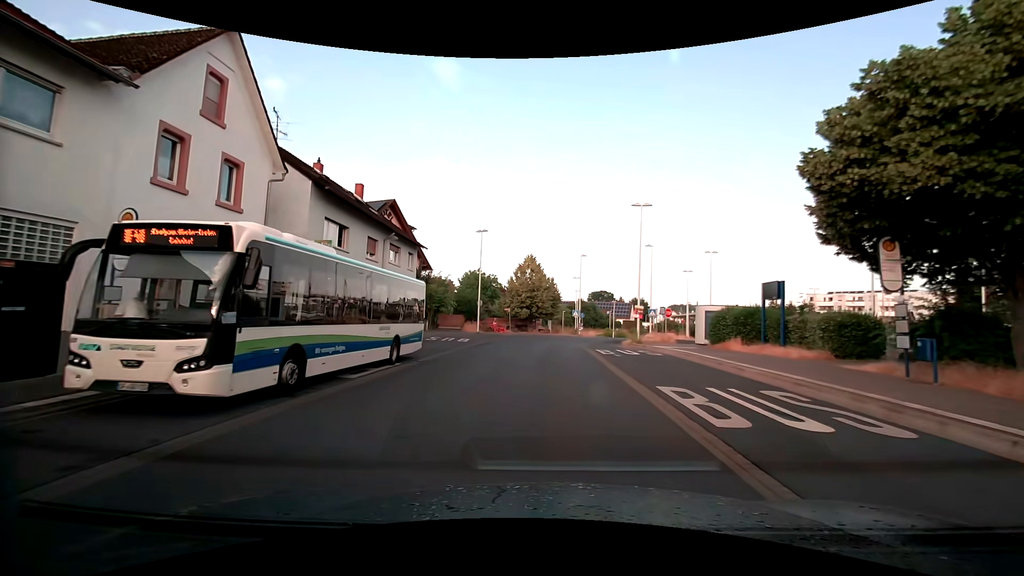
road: tertiary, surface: asphalt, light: Day
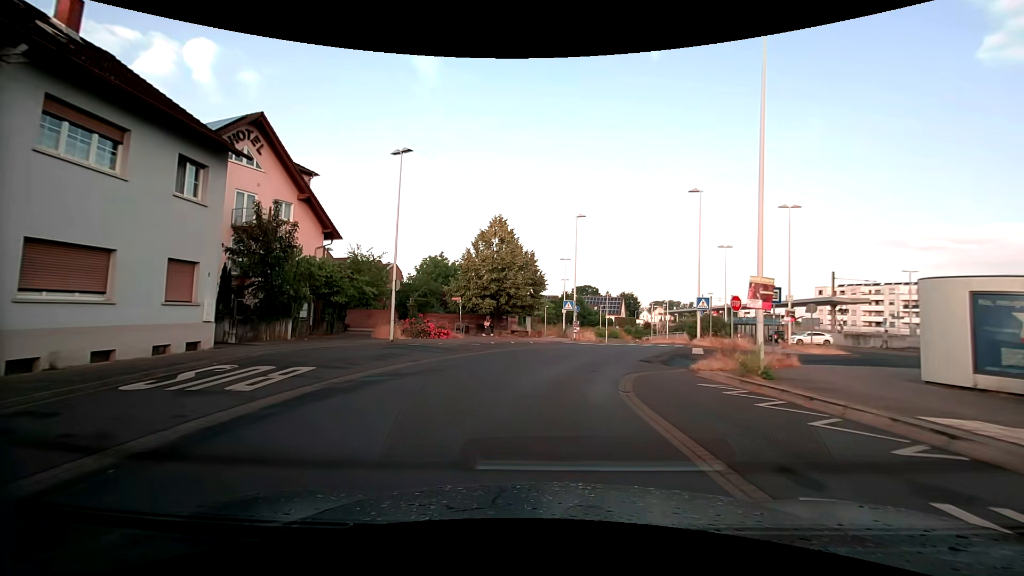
(+0.5, +21.8) m; +2°
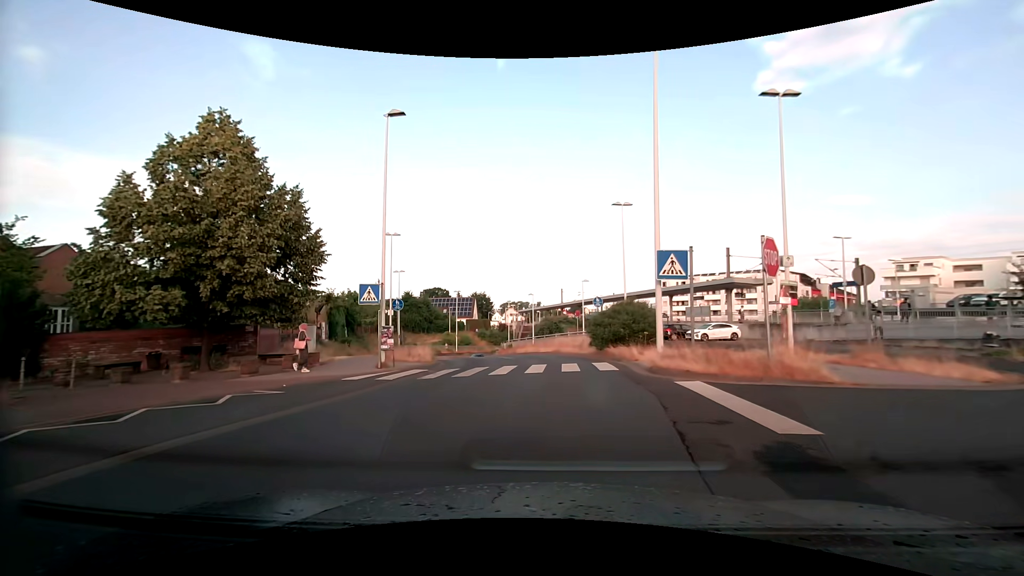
(+2.2, +19.2) m; +17°
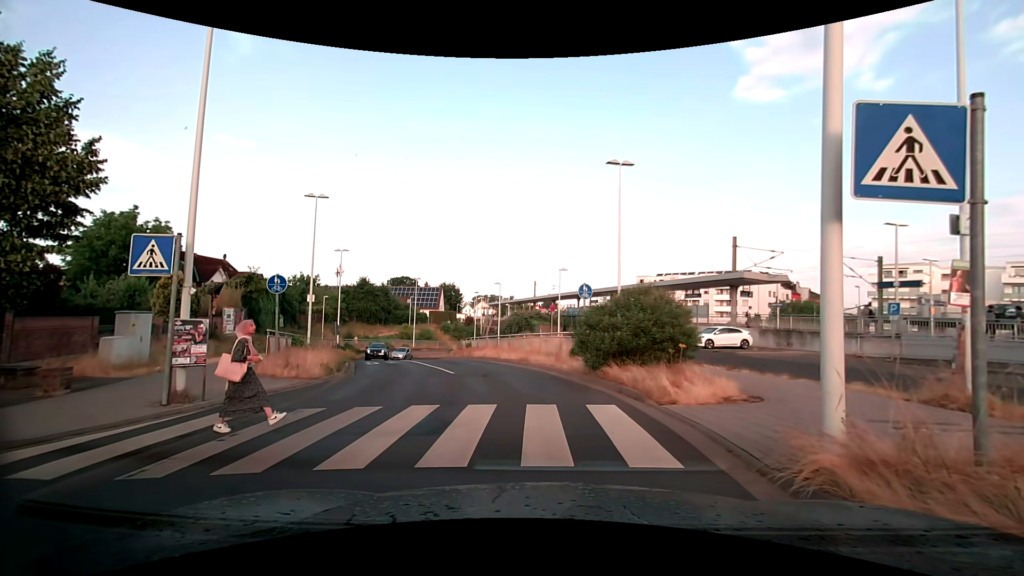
(+0.3, +8.2) m; +5°
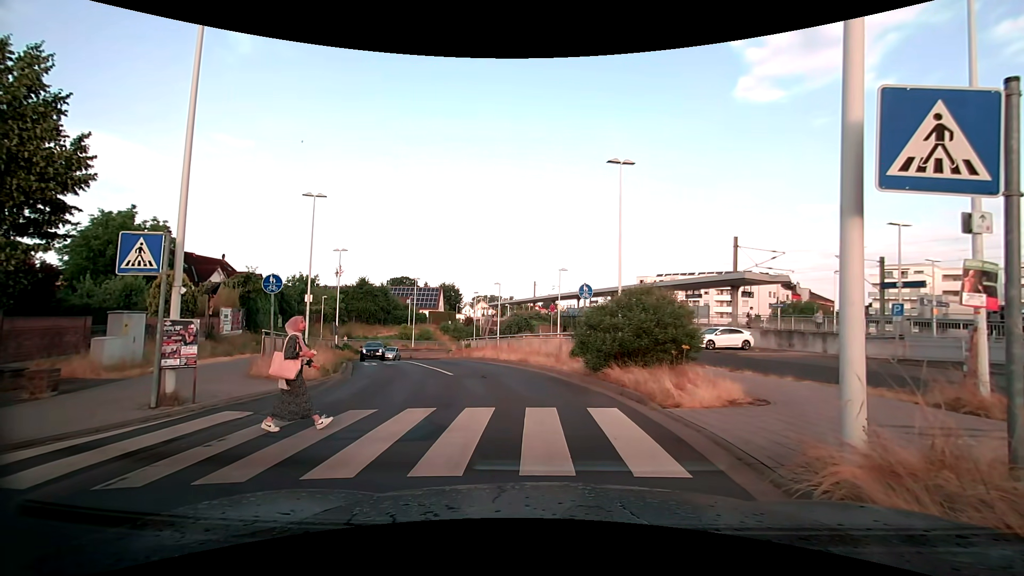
(0.0, +0.2) m; 0°
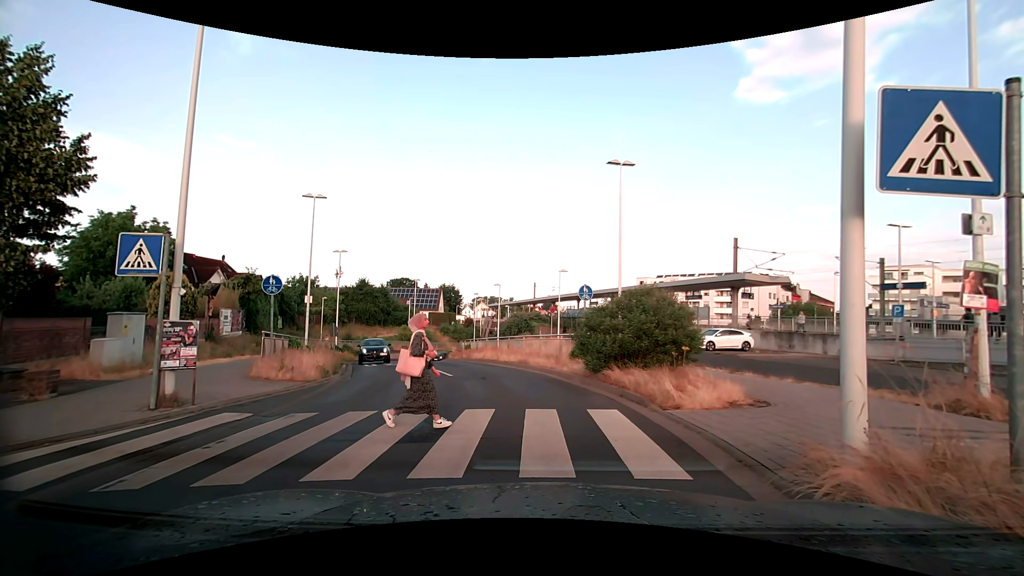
(0.0, +0.1) m; 0°
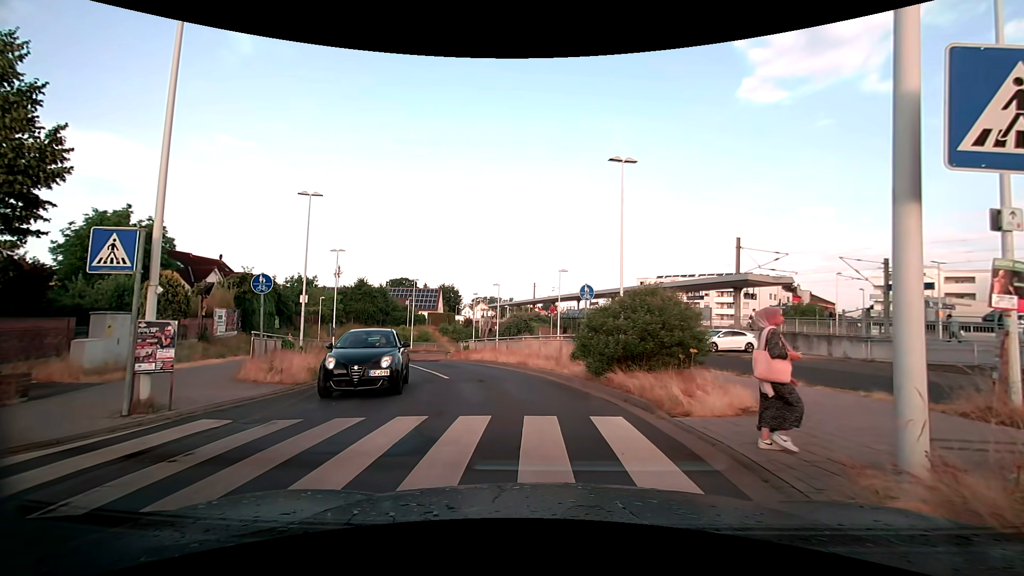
(0.0, +0.6) m; 0°
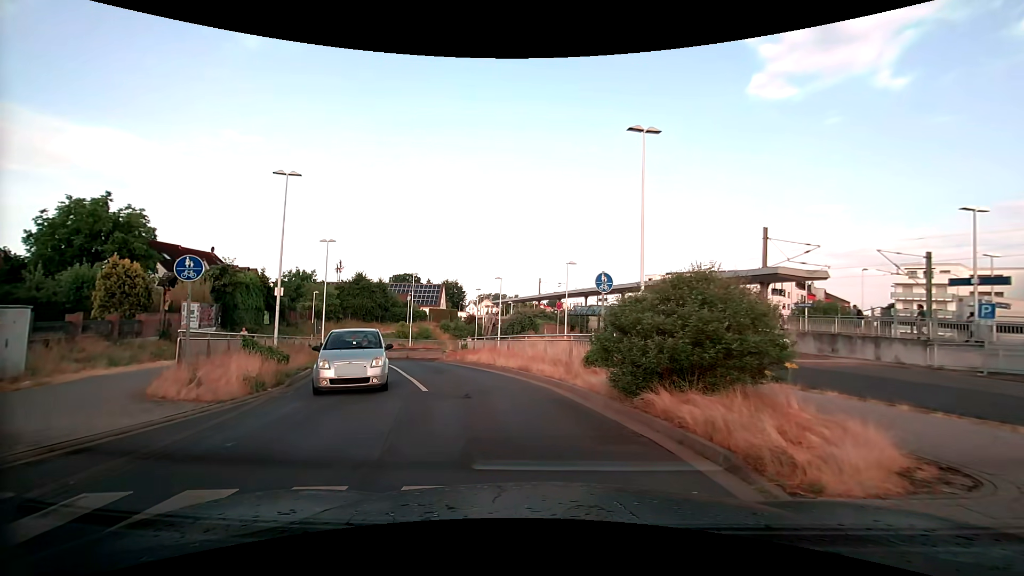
(-0.1, +3.8) m; -2°
(-1, +10) (-4, +20) (-7, +29) (-10, +38) (-12, +48) (-12, +58) (-10, +68) (-5, +77) (+2, +84) (+10, +90) m
